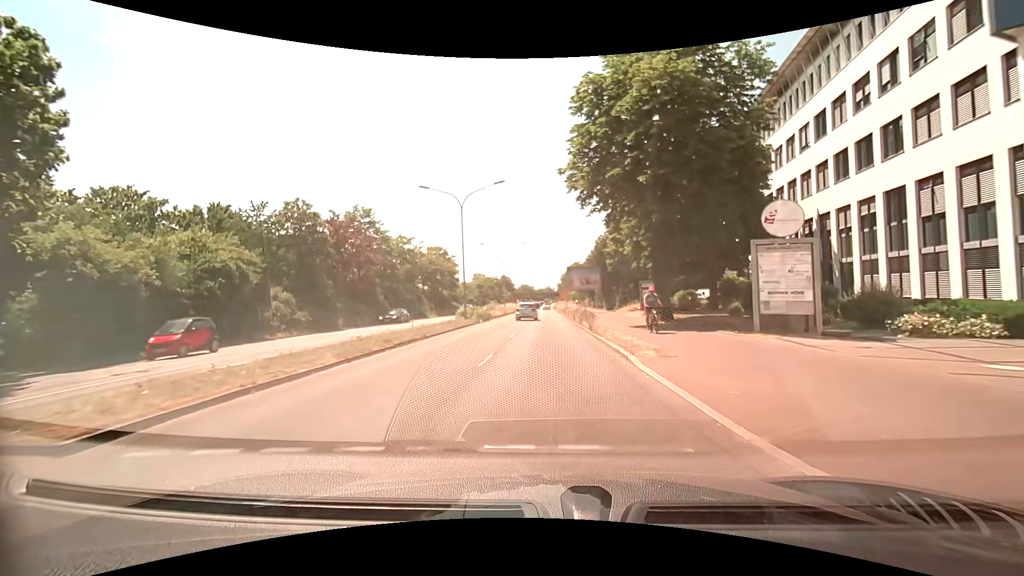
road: primary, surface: asphalt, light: Day
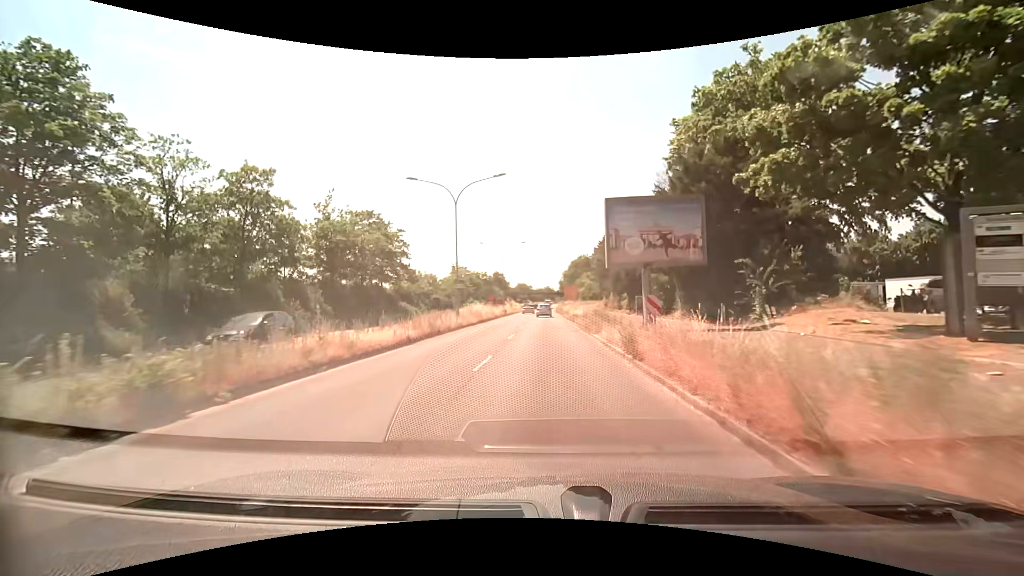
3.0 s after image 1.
(+0.3, +37.0) m; +1°
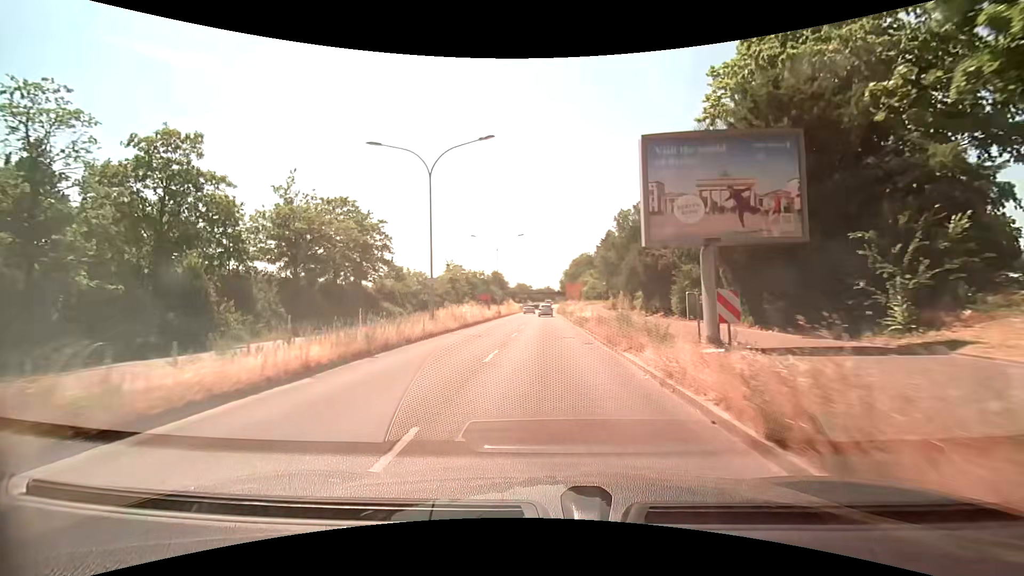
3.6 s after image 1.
(0.0, +7.5) m; 0°
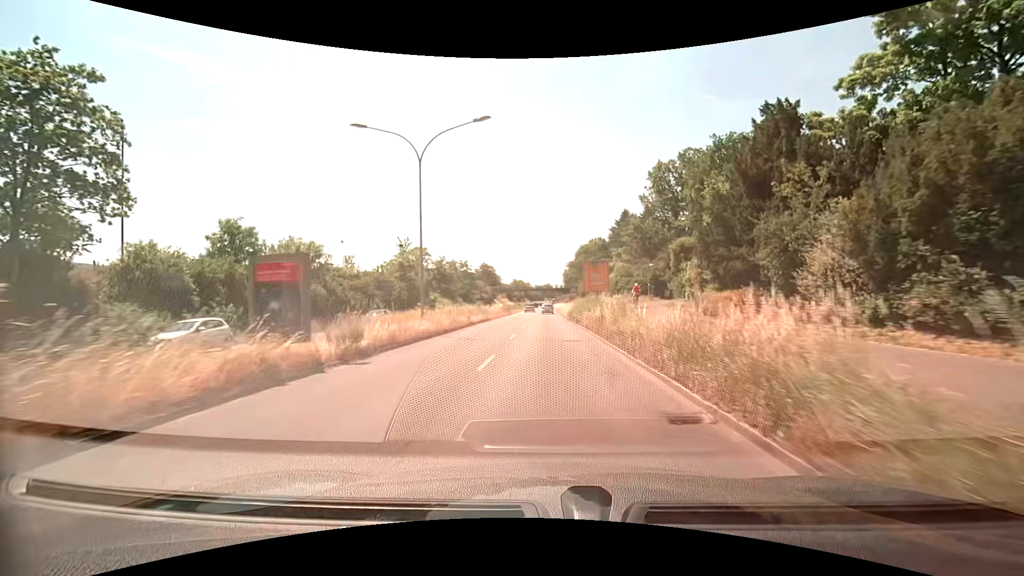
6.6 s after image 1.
(+0.1, +37.8) m; 0°
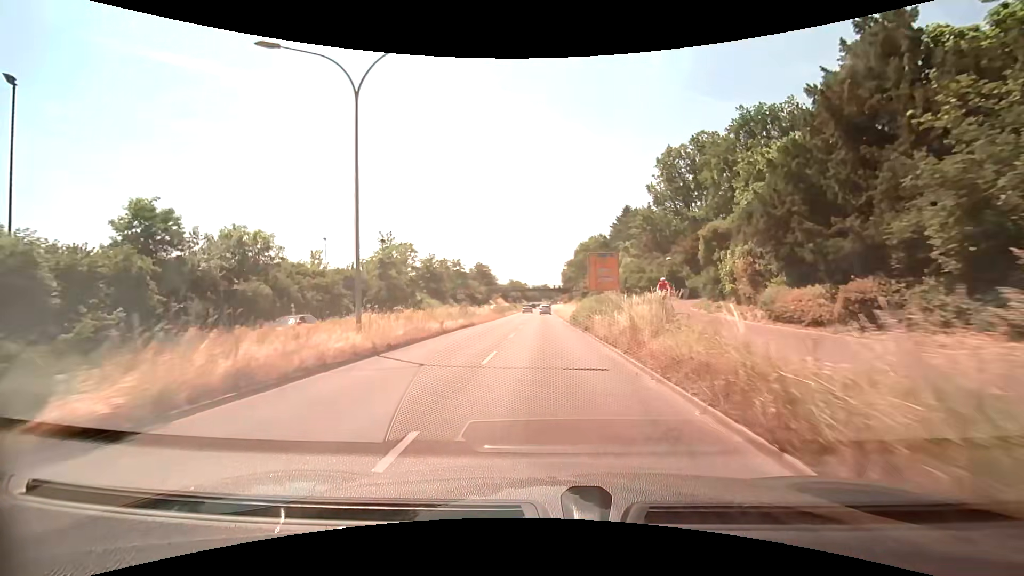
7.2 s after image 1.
(0.0, +7.6) m; 0°
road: trunk
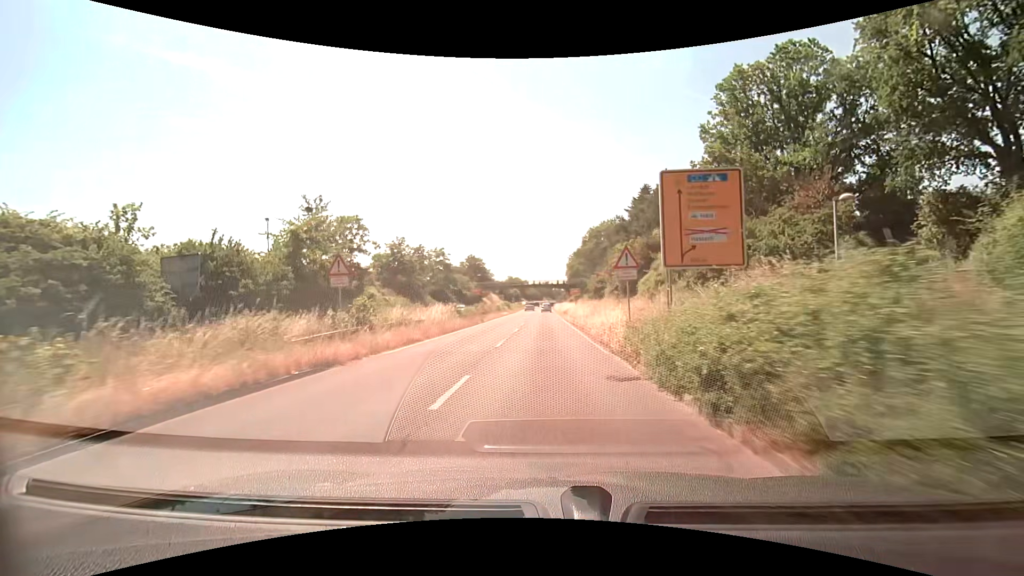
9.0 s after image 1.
(-0.1, +23.1) m; 0°
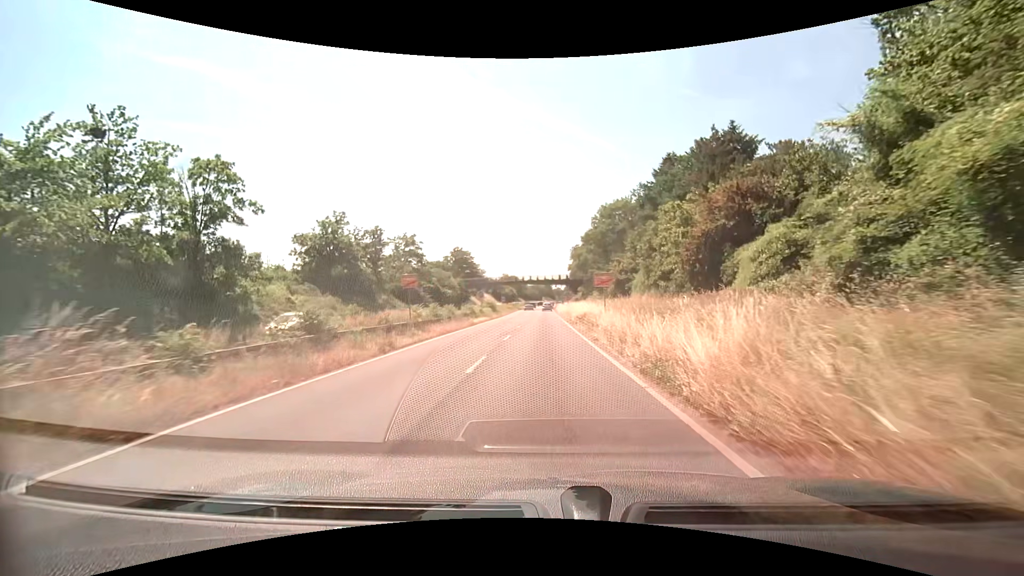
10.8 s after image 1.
(0.0, +23.5) m; 0°
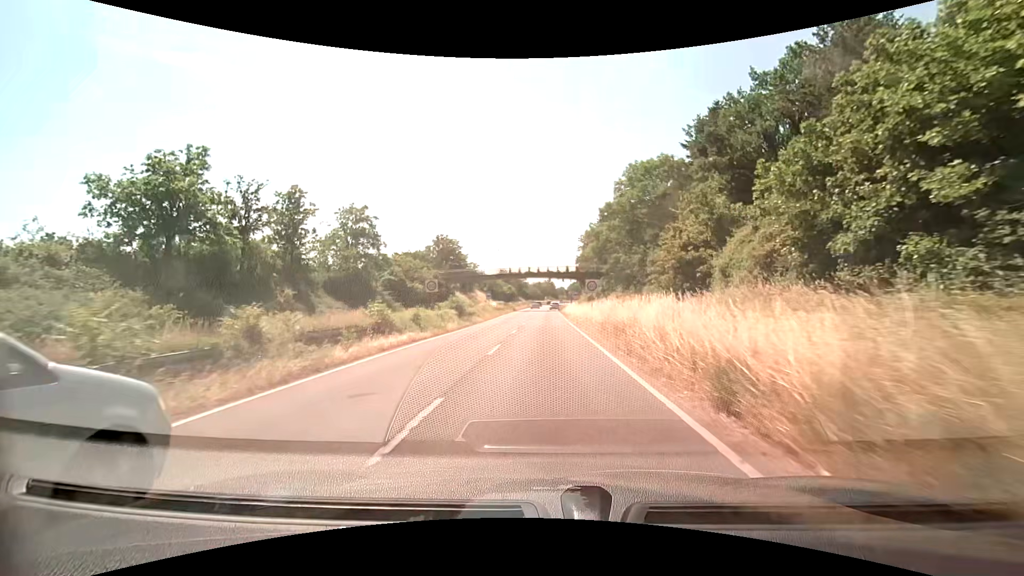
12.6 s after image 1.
(0.0, +23.8) m; 0°
(0, +10) (0, +20) (0, +30) (0, +40) (0, +50) (0, +60) (0, +70) (0, +80) (+1, +90) (+1, +100) m
